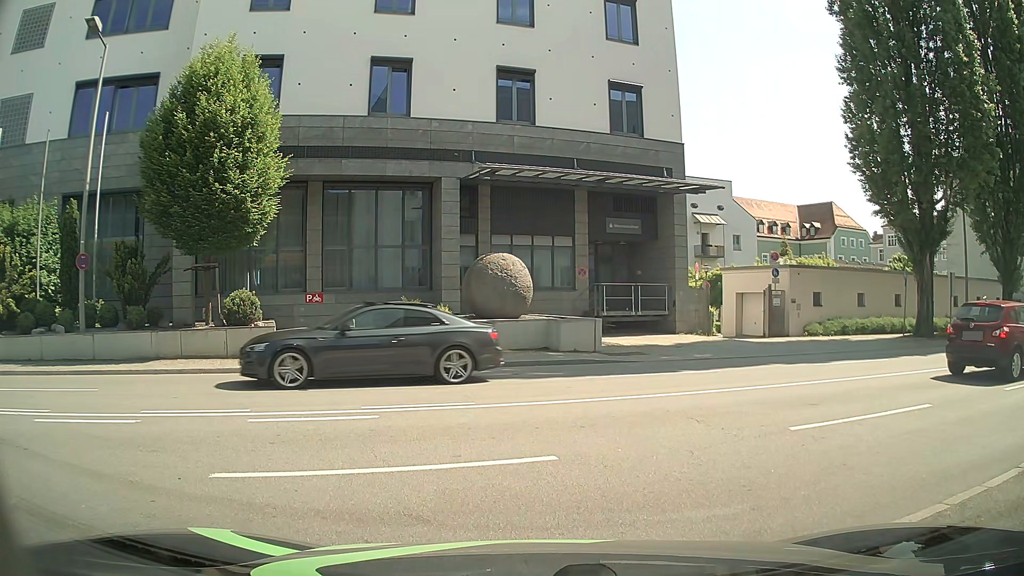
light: Day
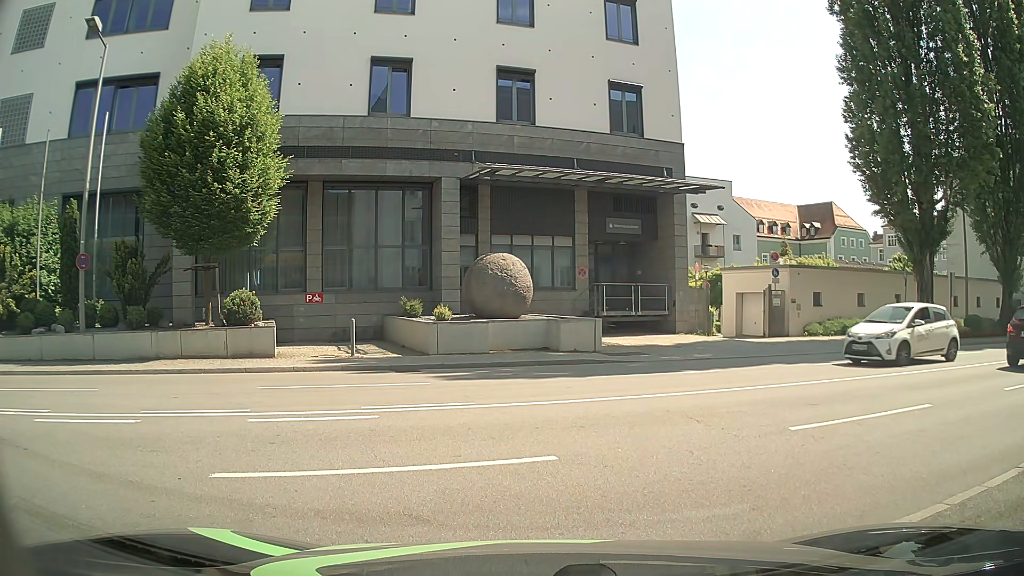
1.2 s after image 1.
(0.0, 0.0) m; 0°
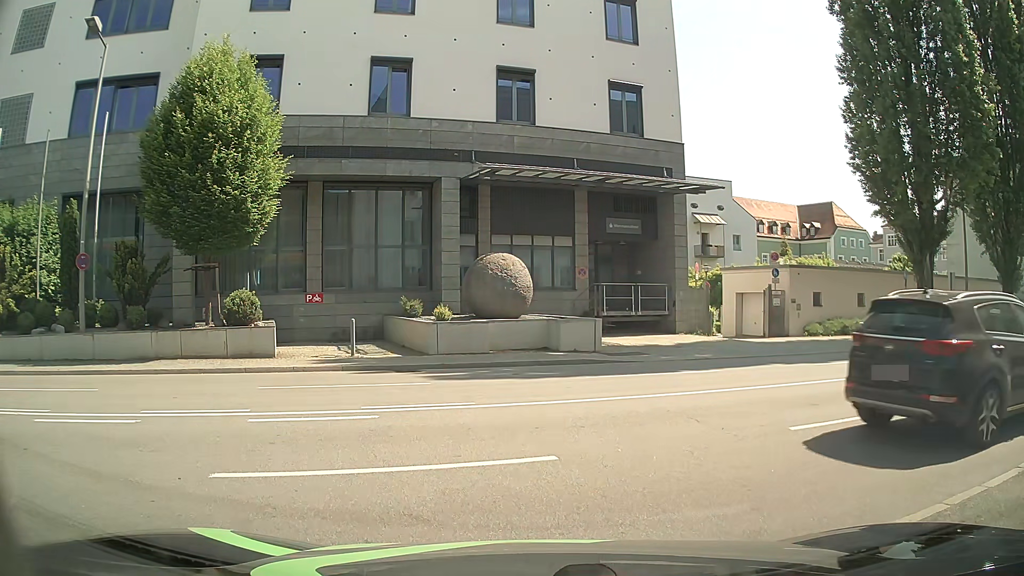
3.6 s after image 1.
(0.0, 0.0) m; 0°
